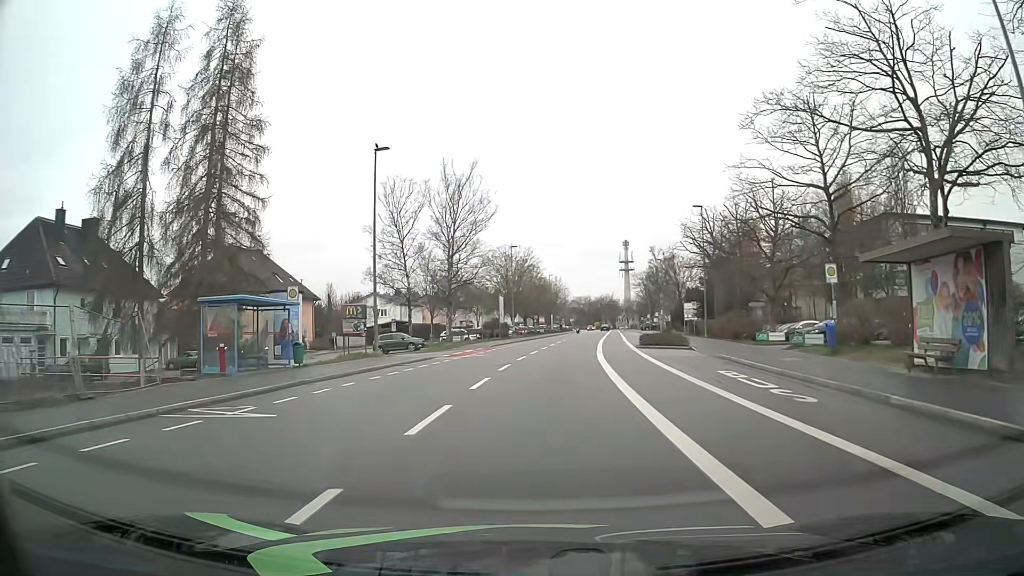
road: tertiary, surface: asphalt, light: Day
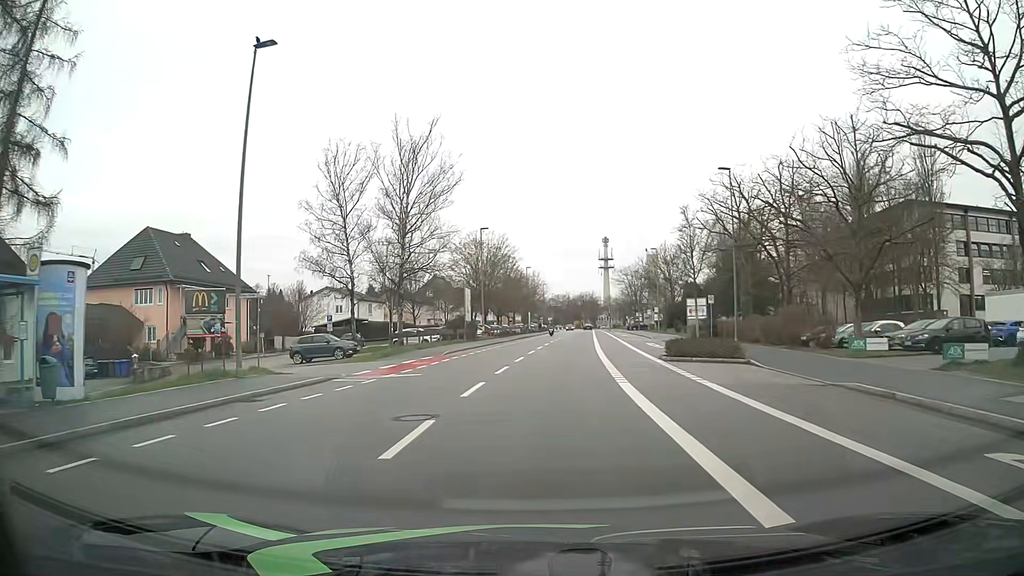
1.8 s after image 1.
(+0.1, +13.4) m; +1°
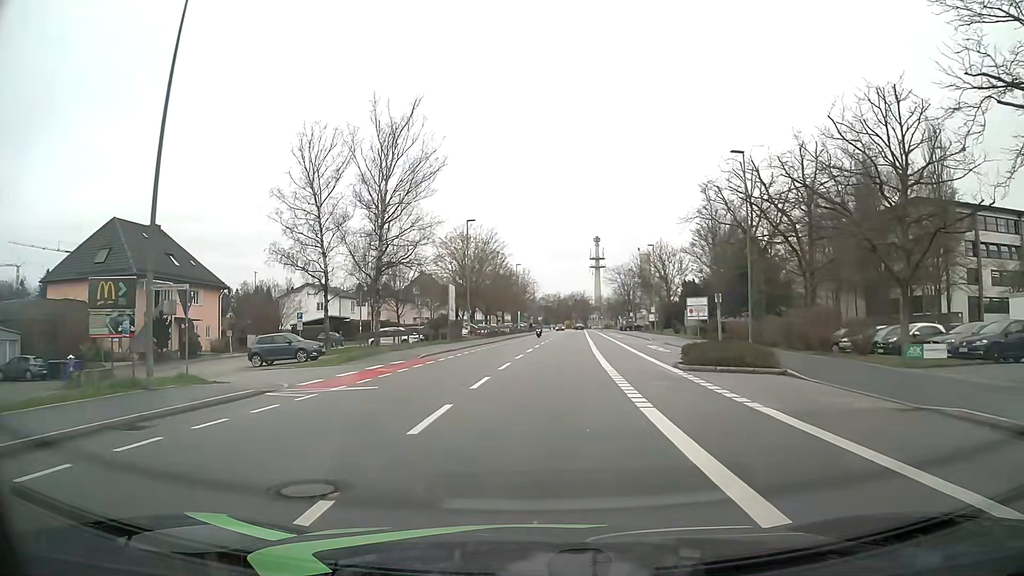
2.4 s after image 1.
(+0.1, +4.5) m; +1°
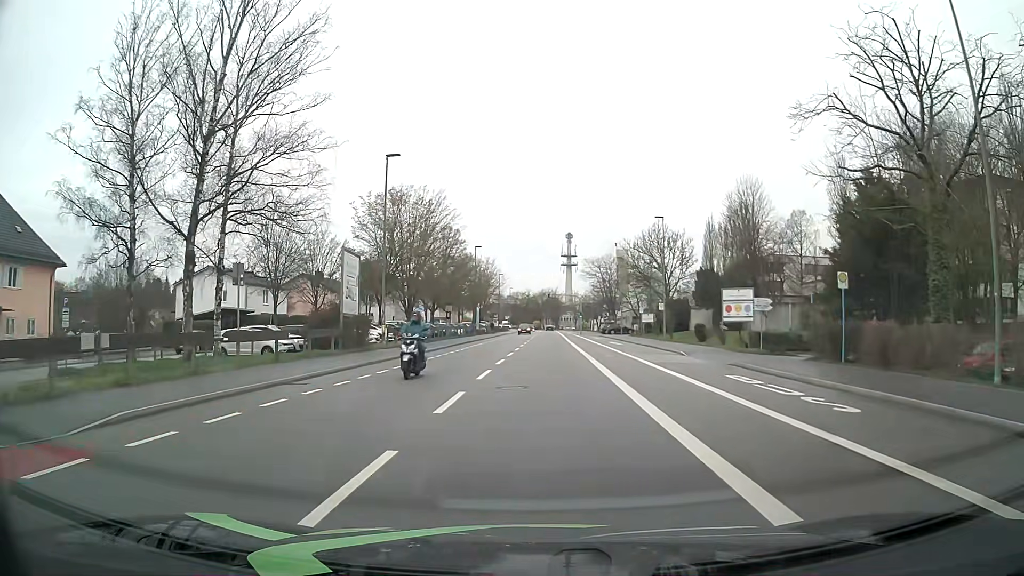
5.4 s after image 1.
(+0.6, +22.3) m; +3°
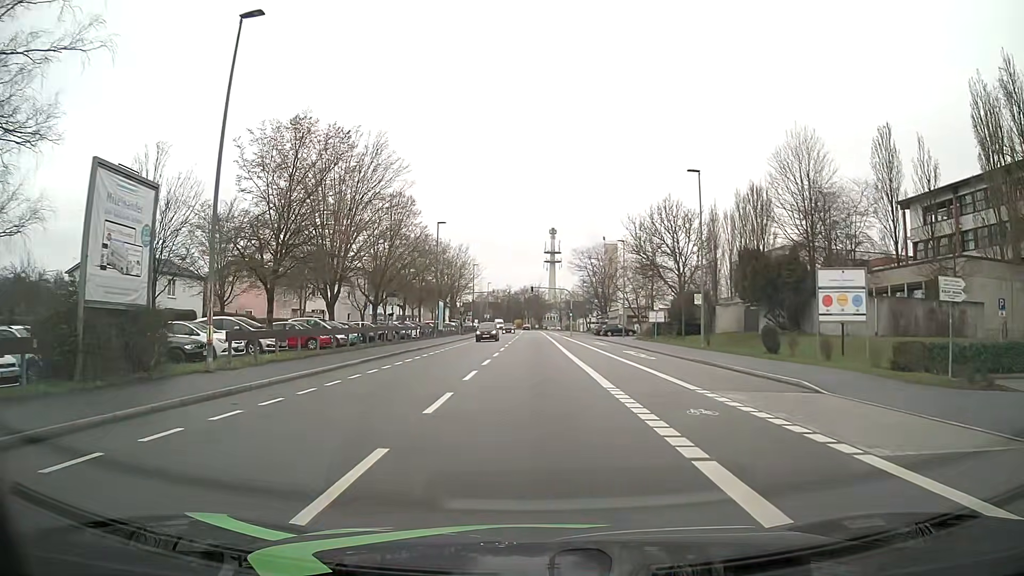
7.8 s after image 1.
(+0.2, +17.9) m; +1°
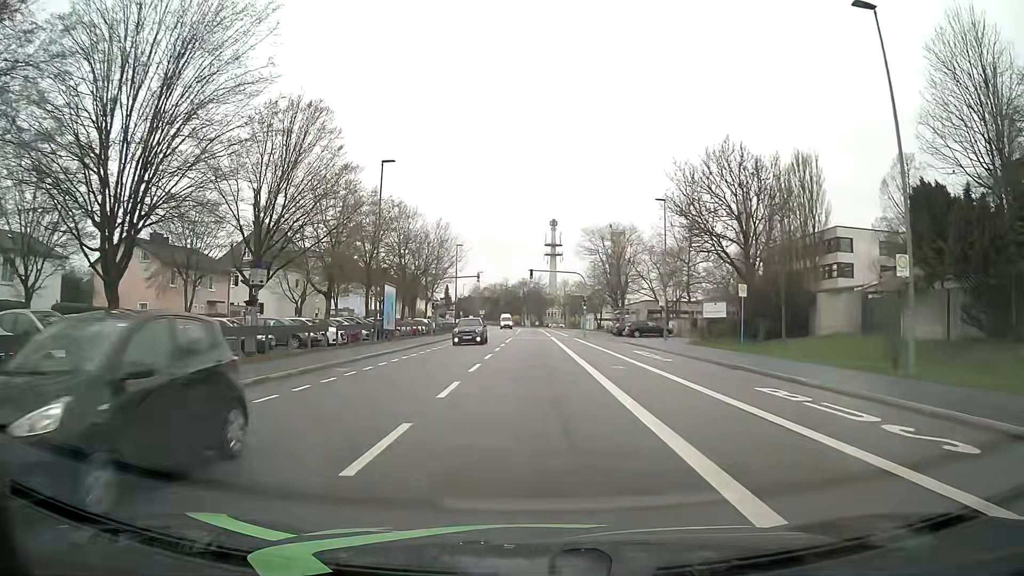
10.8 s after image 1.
(0.0, +22.4) m; 0°
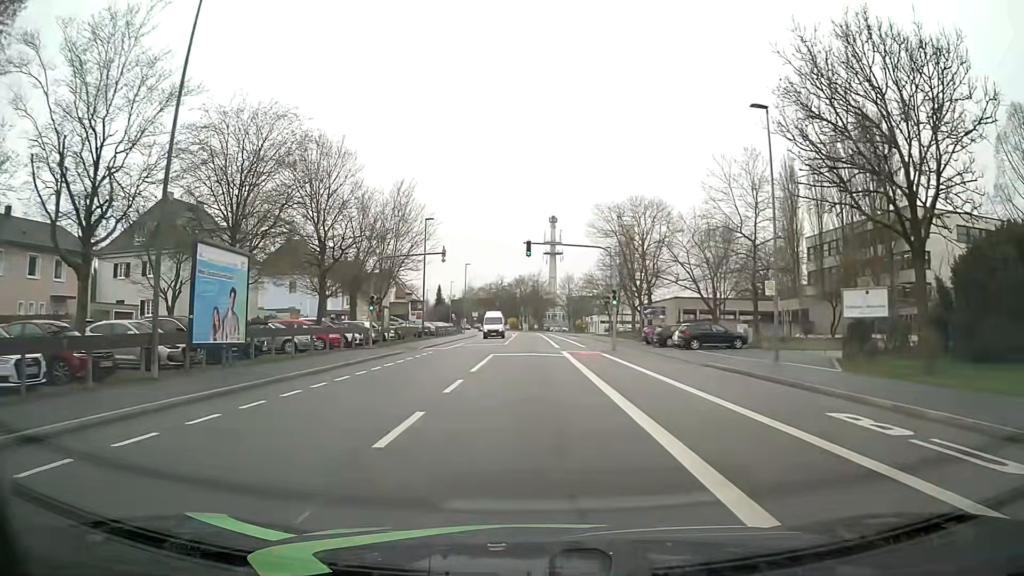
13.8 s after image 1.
(0.0, +22.6) m; -1°
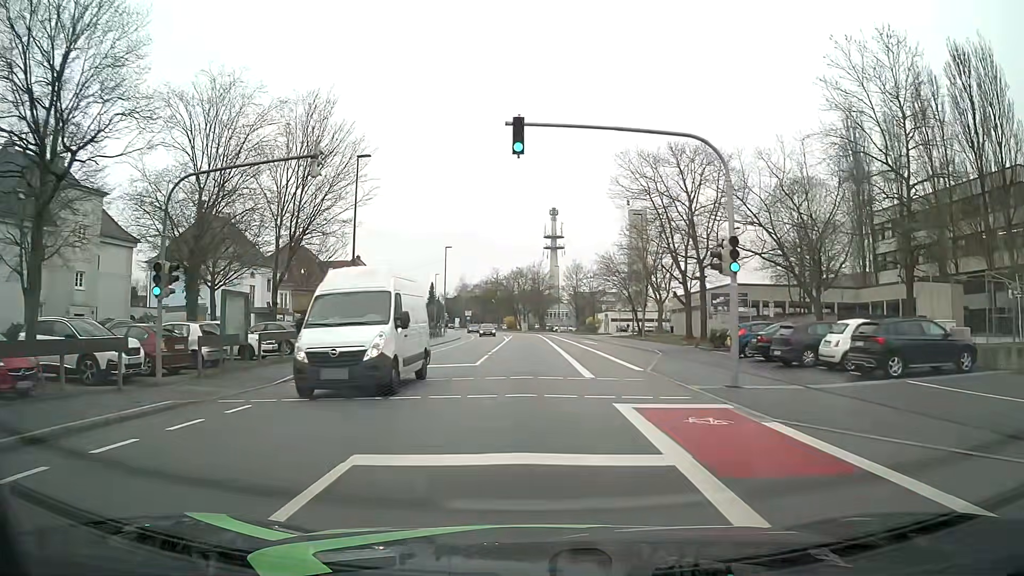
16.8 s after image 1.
(+0.3, +22.6) m; +1°
(0, +10) (0, +20) (0, +30) (0, +40) (0, +50) (0, +60) (-1, +70) (-1, +80) (-1, +90) (-3, +100) m
